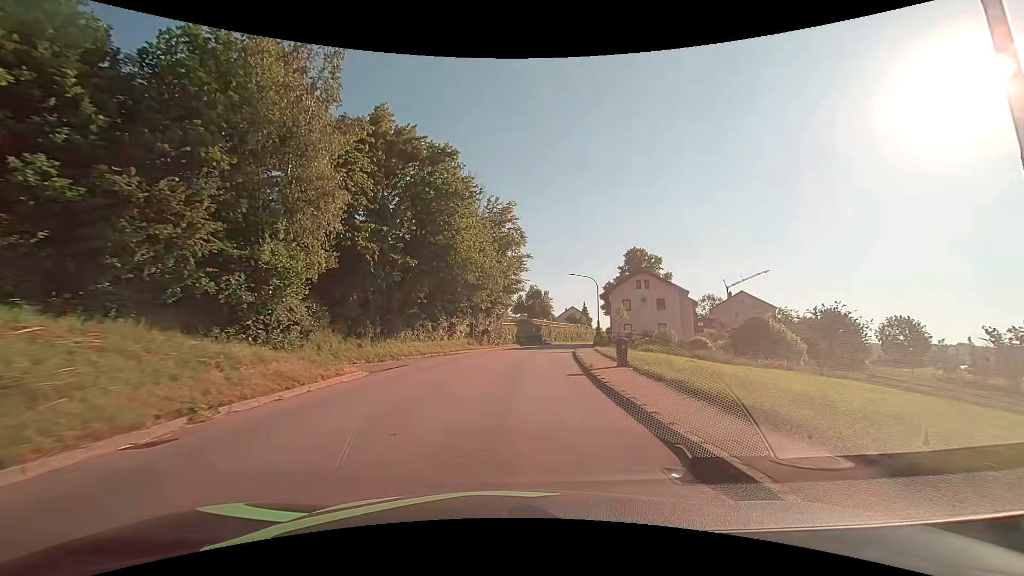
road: tertiary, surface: asphalt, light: Day
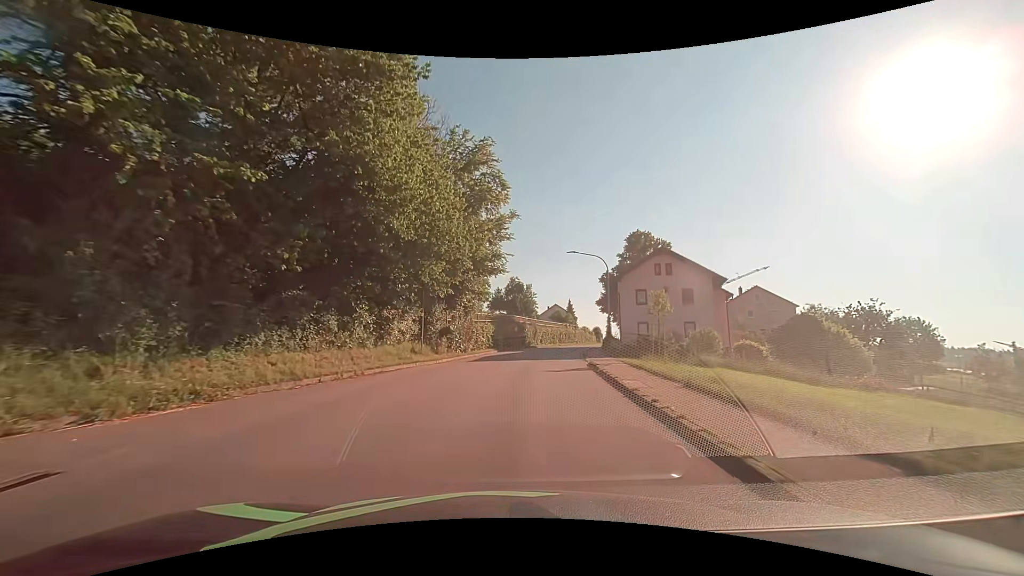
(+0.3, +15.0) m; +3°
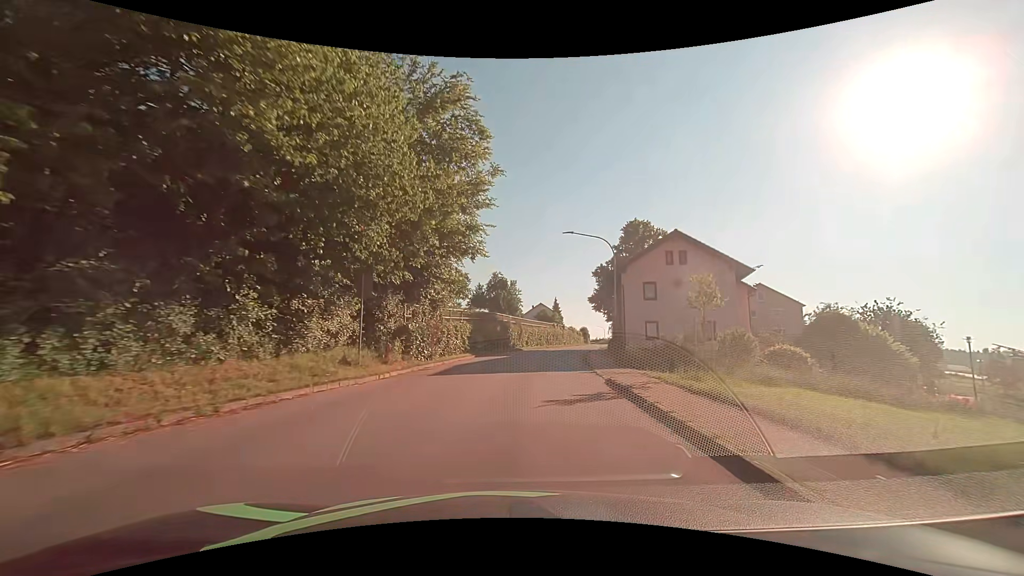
(+0.1, +7.6) m; +2°
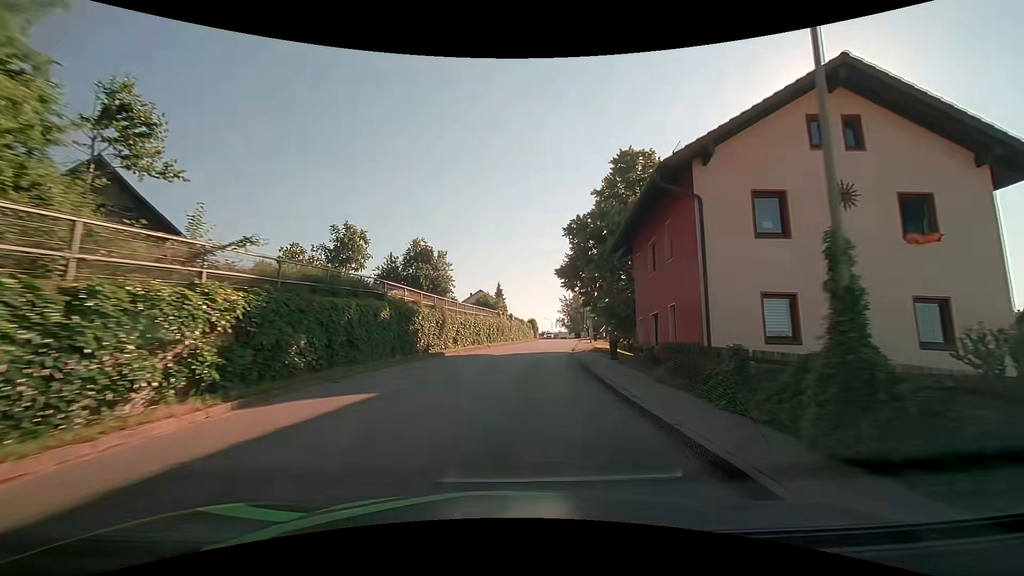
(+1.4, +22.9) m; +7°
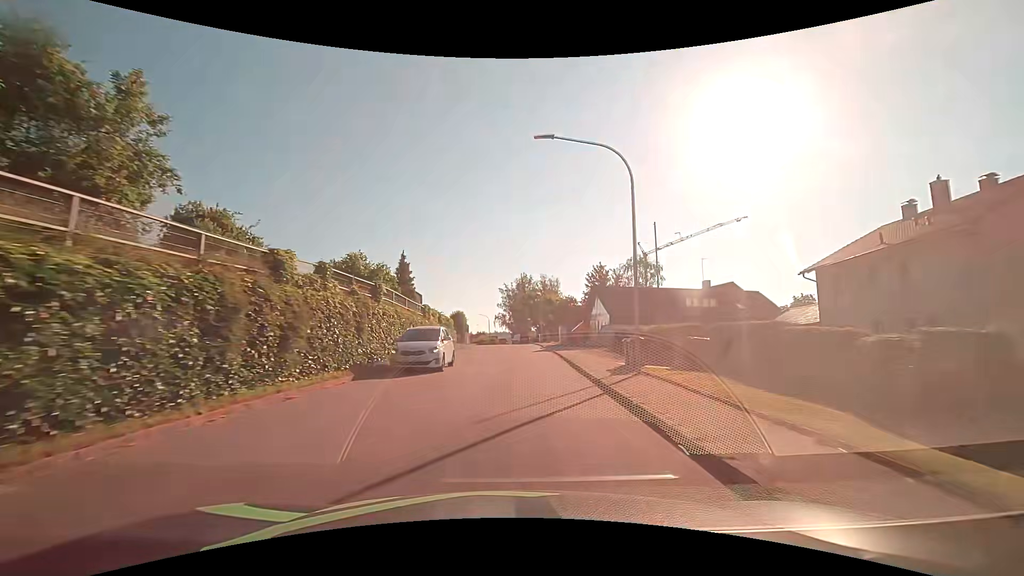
(+3.1, +38.5) m; +7°
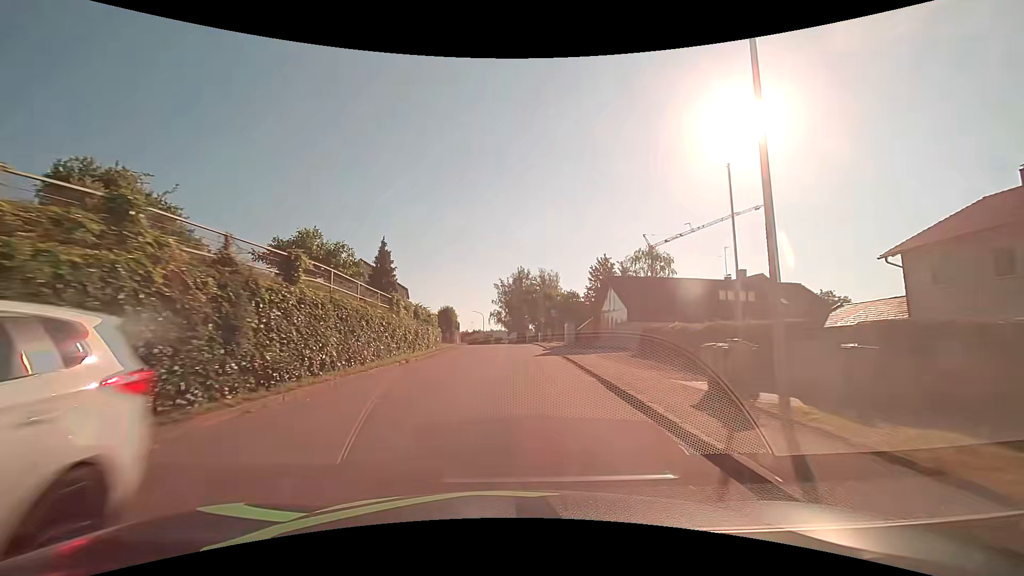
(+0.1, +7.7) m; +1°
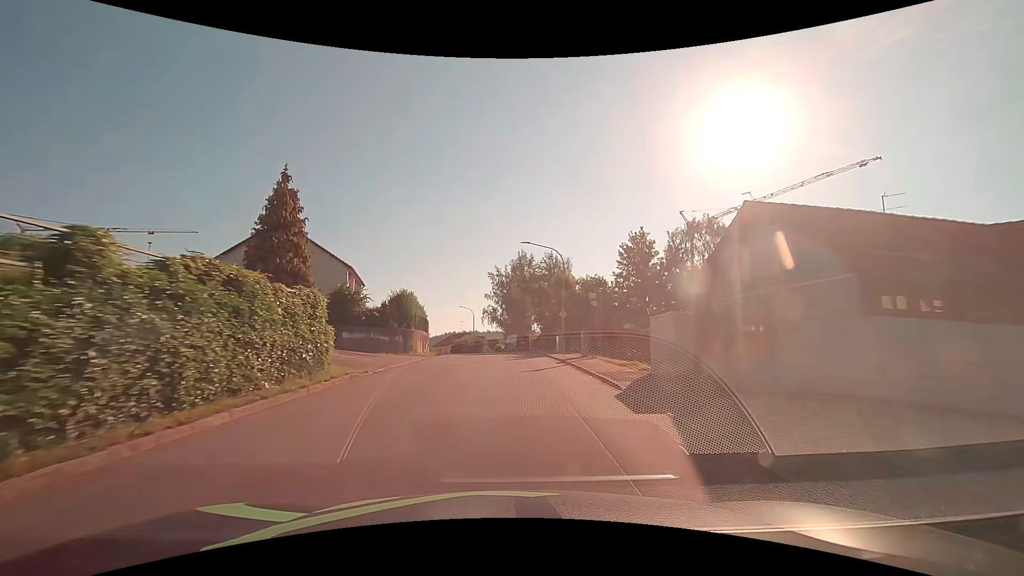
(+0.2, +23.3) m; +1°
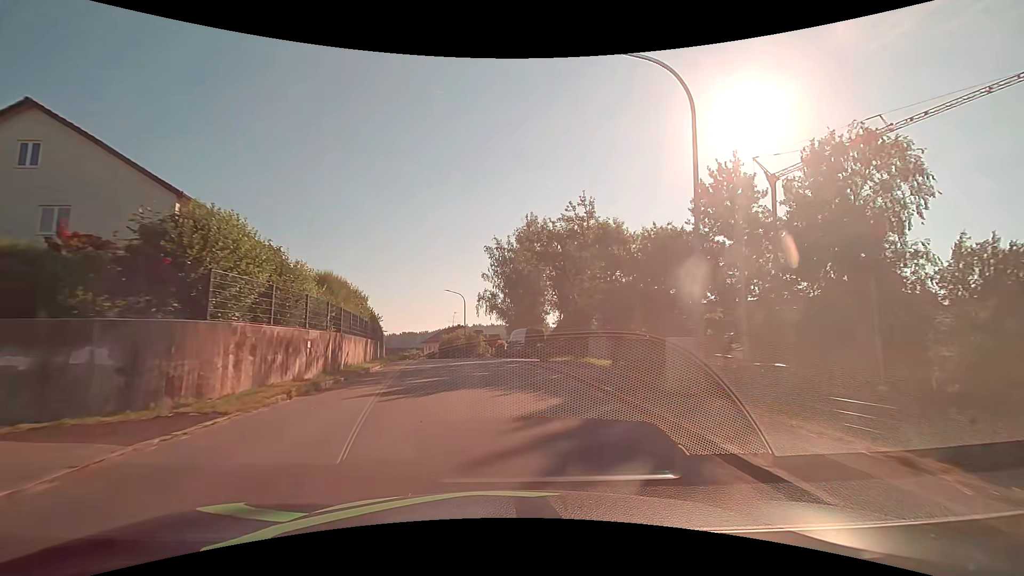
(0.0, +23.3) m; 0°
(0, +10) (-1, +20) (-2, +30) (-4, +40) (-6, +50) (-8, +59) (-11, +69) (-13, +79) (-16, +88) (-20, +98) m
